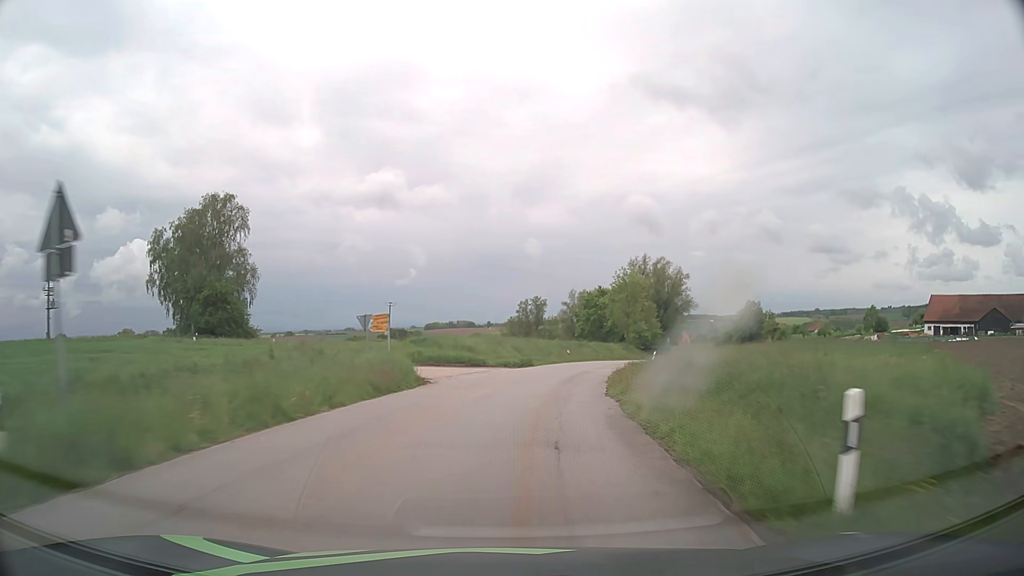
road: tertiary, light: Day
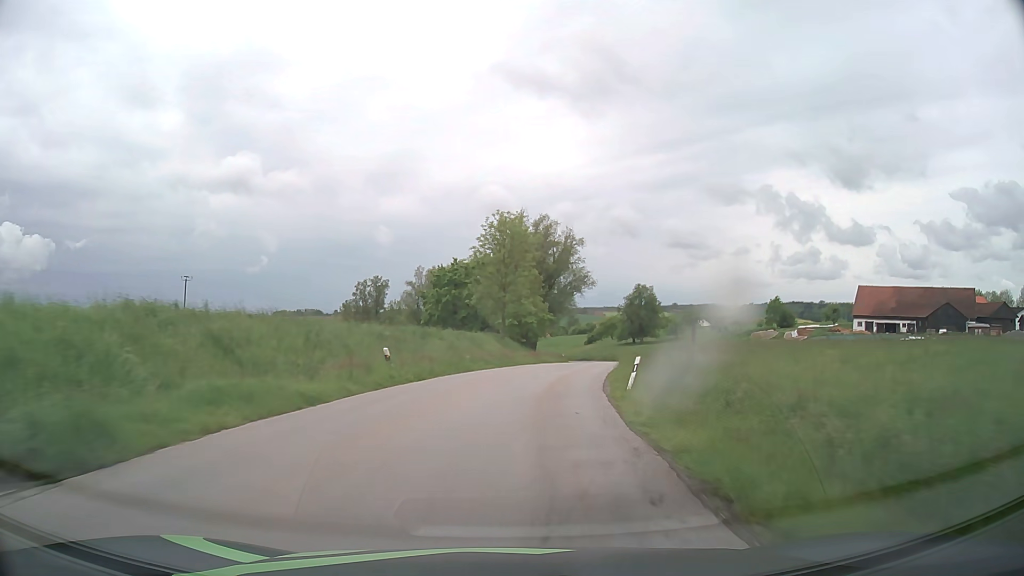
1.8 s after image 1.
(+4.0, +35.8) m; +12°
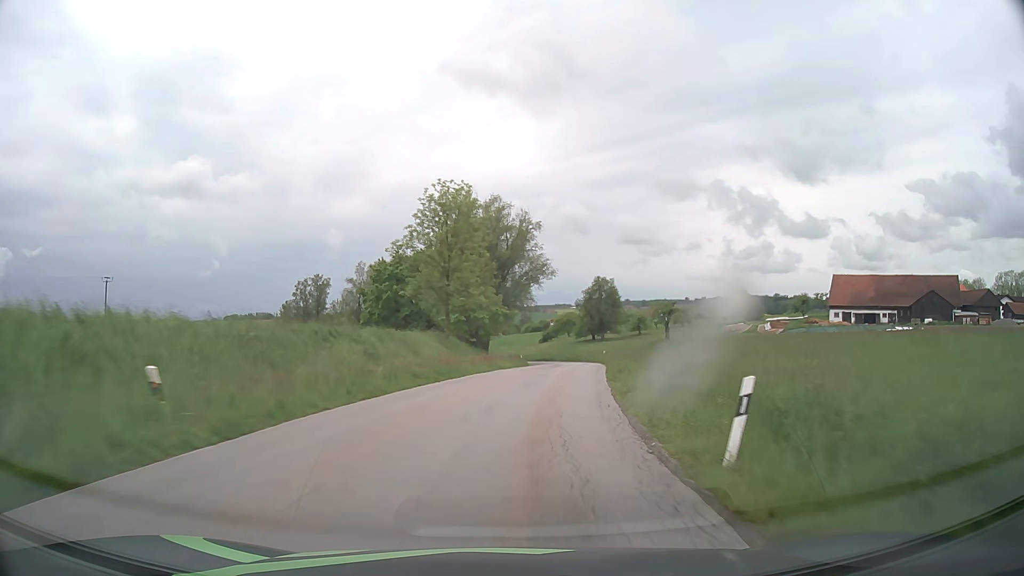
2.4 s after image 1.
(+0.5, +11.6) m; +4°
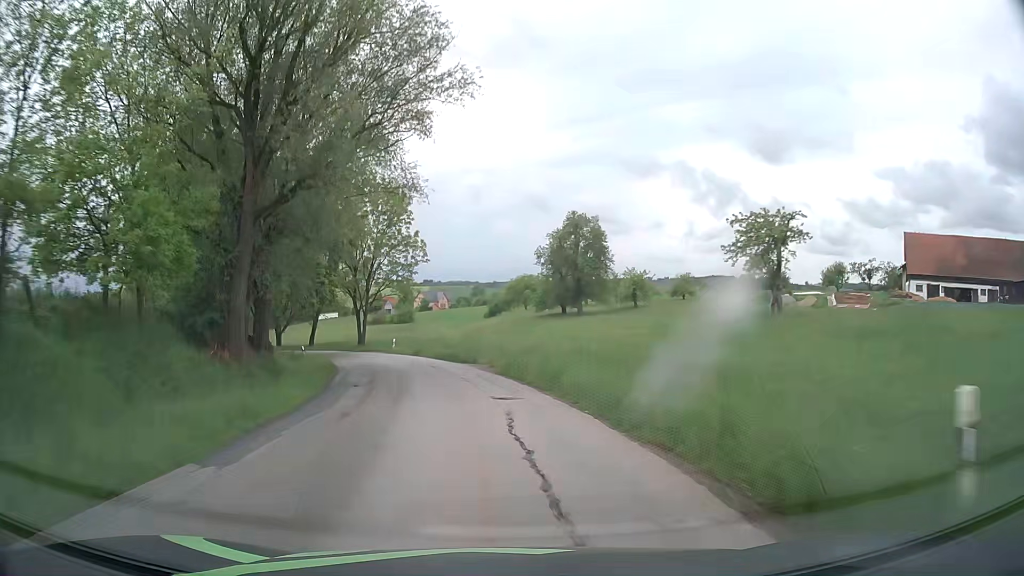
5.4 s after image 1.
(+5.9, +53.9) m; +5°
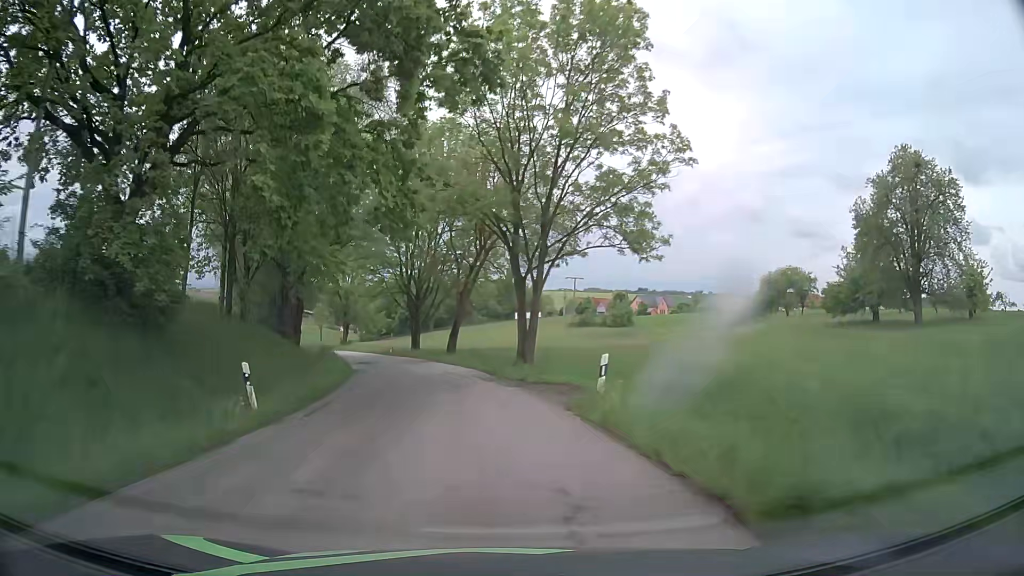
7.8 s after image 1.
(-5.9, +37.7) m; -18°
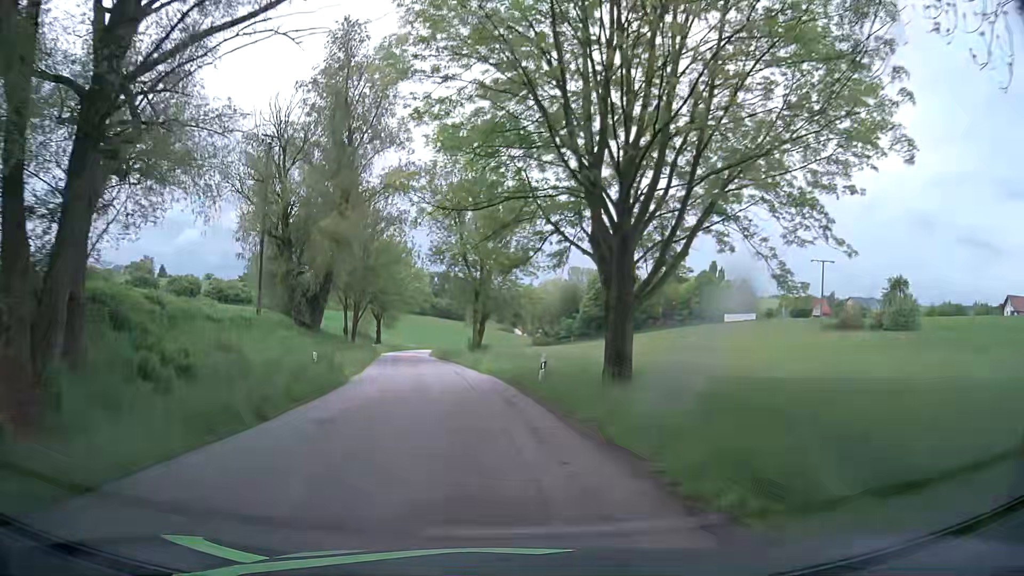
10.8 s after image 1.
(-5.8, +41.7) m; -15°
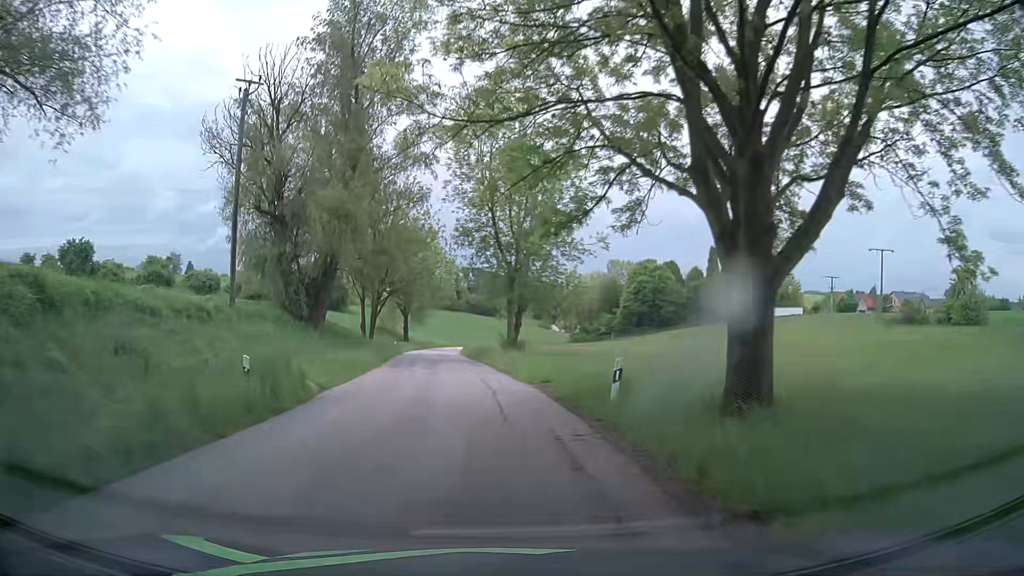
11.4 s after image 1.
(-0.2, +7.9) m; -3°
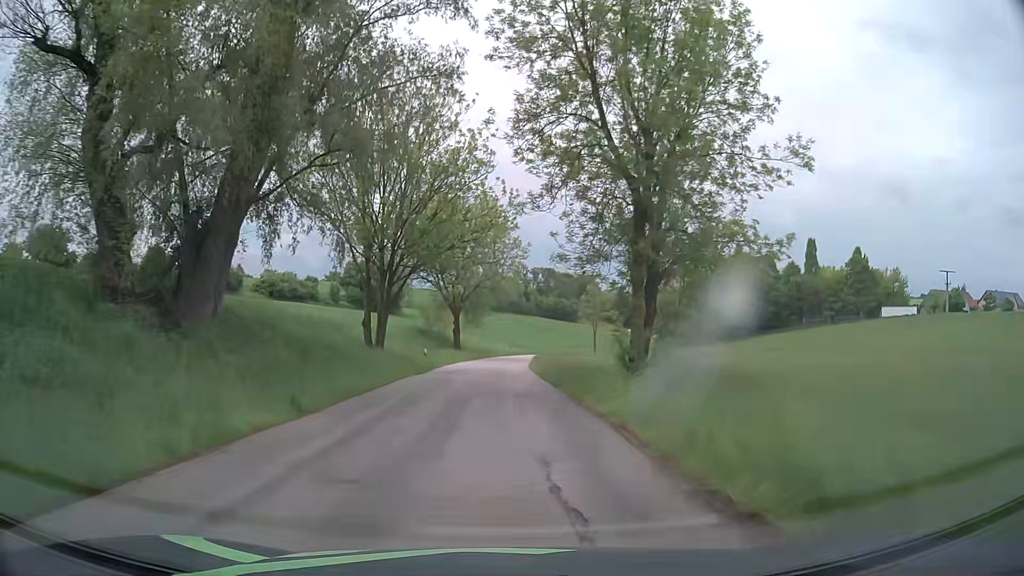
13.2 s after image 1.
(-1.5, +23.5) m; -7°
(0, +10) (0, +20) (0, +30) (0, +40) (0, +50) (+1, +60) (+2, +70) (+3, +80) (+5, +90) (+7, +99) m
